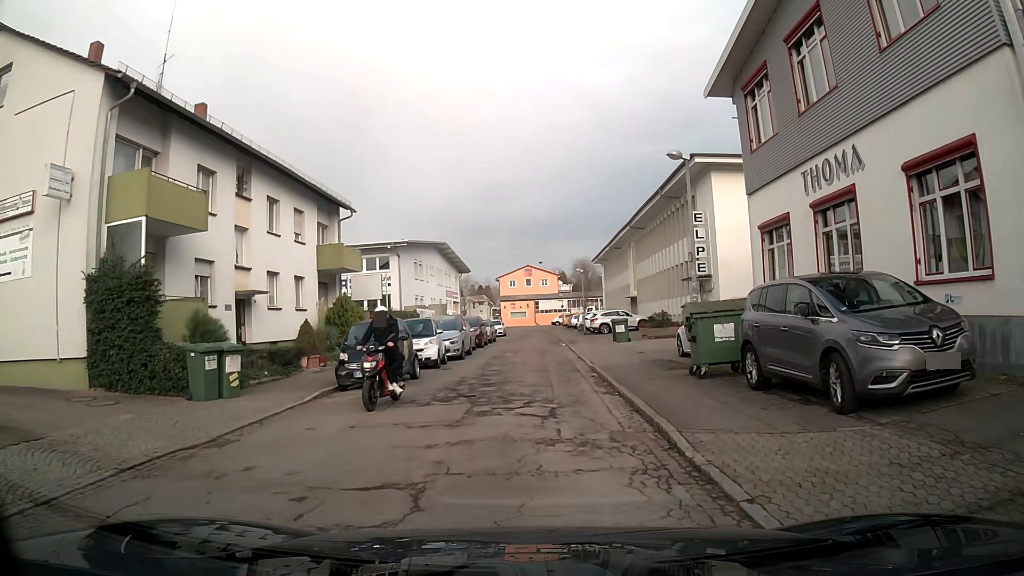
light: Day
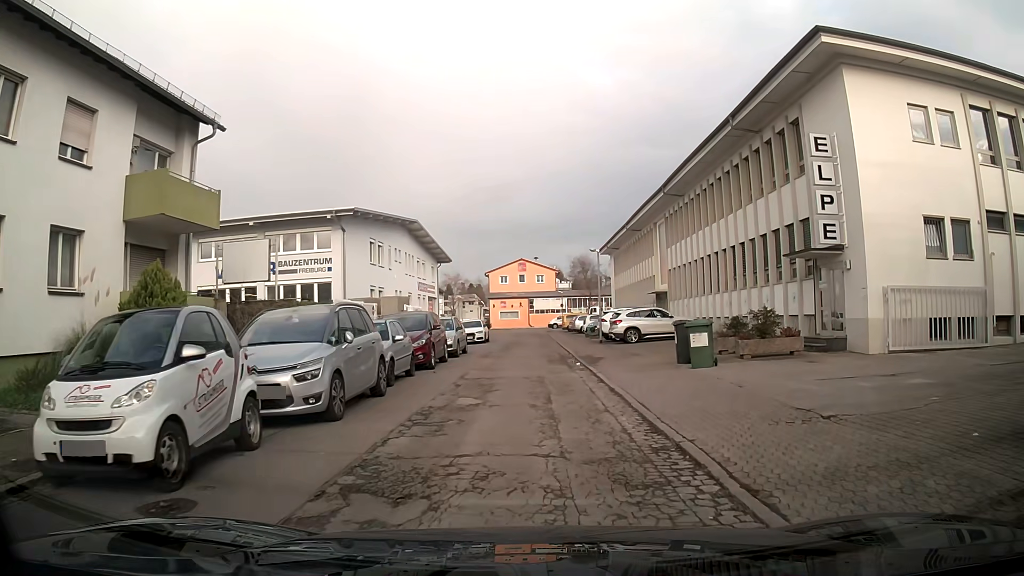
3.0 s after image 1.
(0.0, +15.3) m; 0°
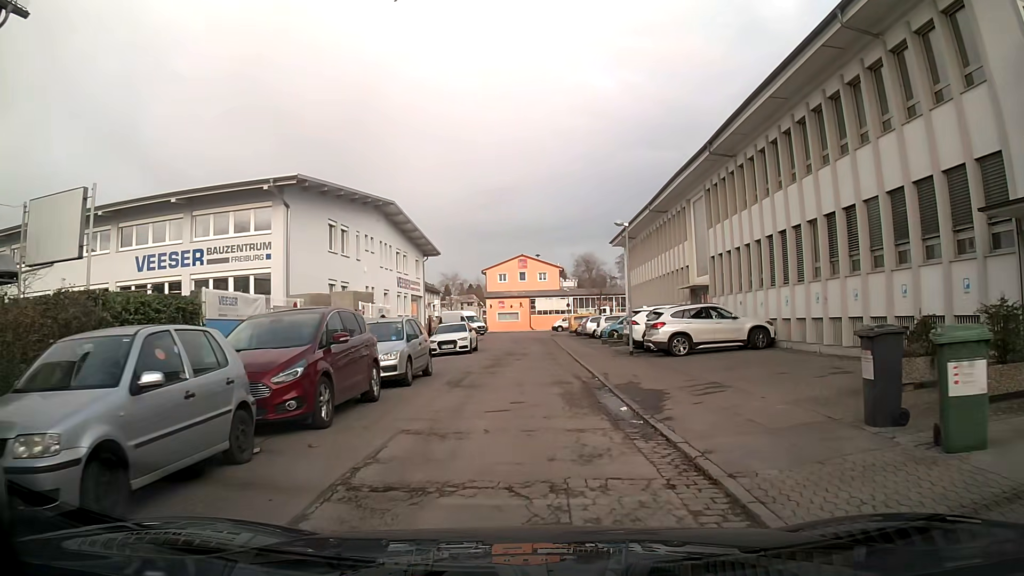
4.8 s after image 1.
(0.0, +9.9) m; 0°
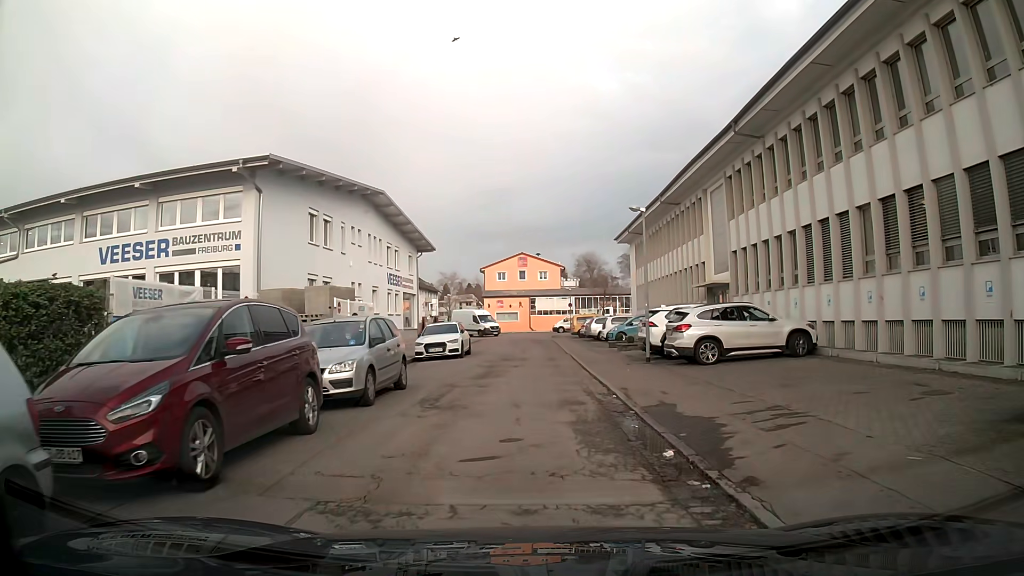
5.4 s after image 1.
(0.0, +3.5) m; 0°
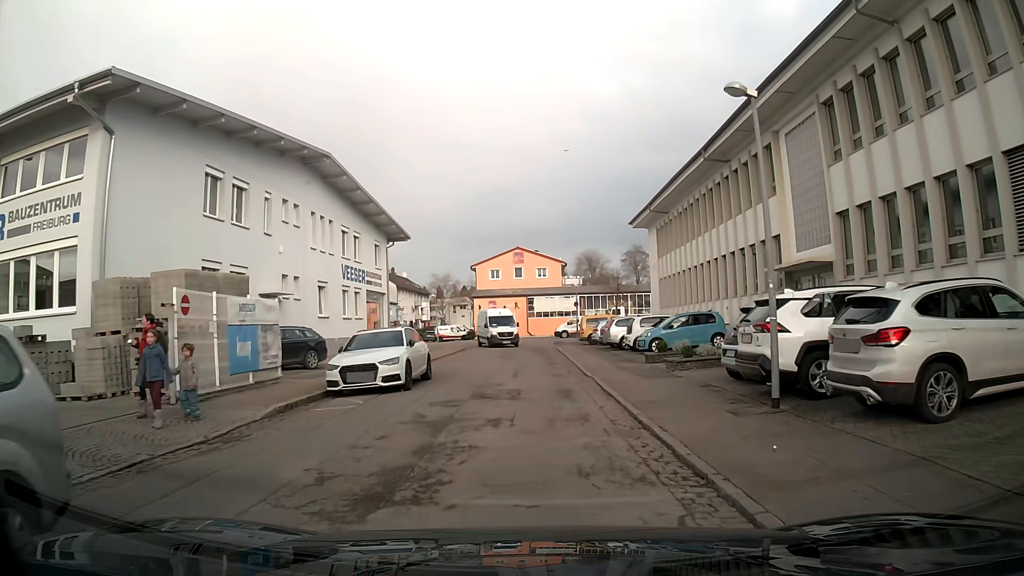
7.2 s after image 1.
(0.0, +11.0) m; 0°
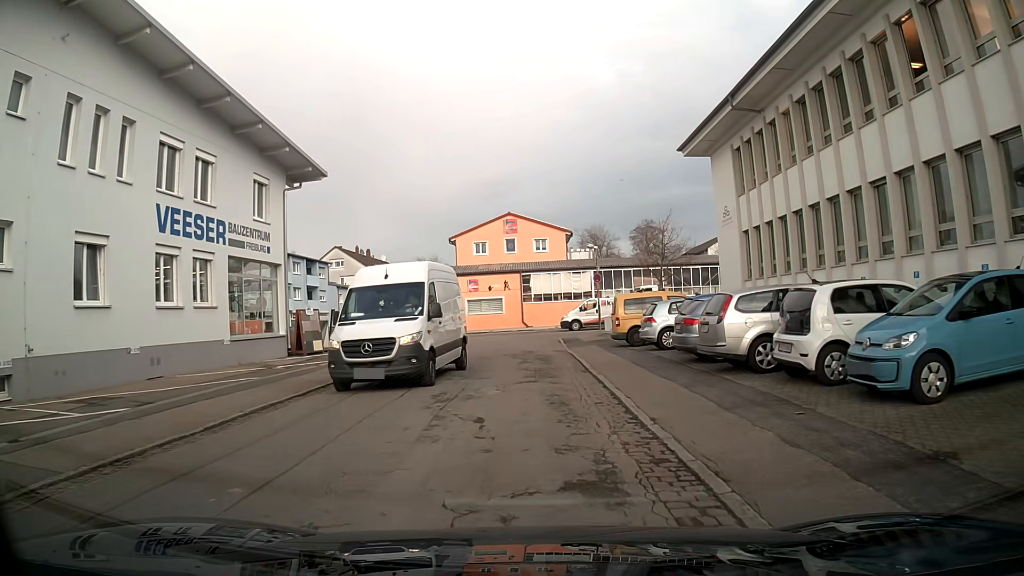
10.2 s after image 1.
(+0.1, +18.8) m; -1°
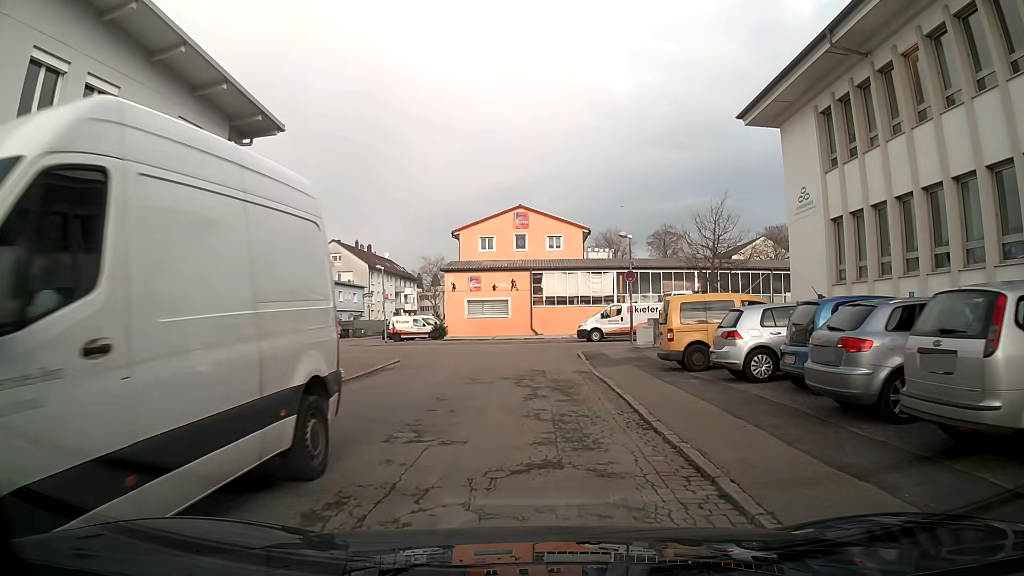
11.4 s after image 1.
(+0.1, +7.2) m; +1°
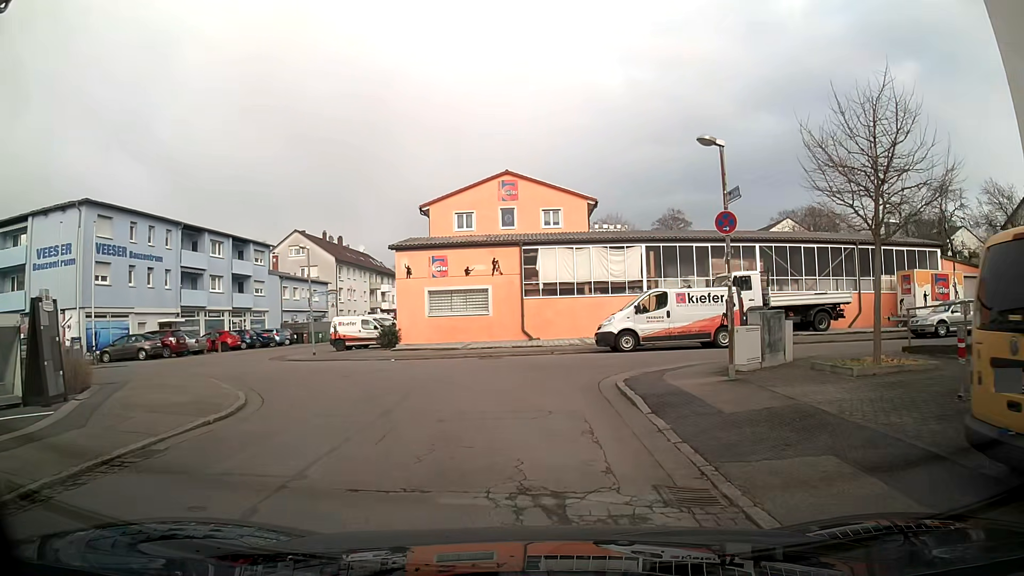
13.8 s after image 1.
(-0.1, +12.9) m; 0°
(0, +10) (-4, +19) (-11, +25) (-14, +35) (-15, +45) (-15, +55) (-15, +65) (-15, +75) (-14, +85) (-14, +95) m
